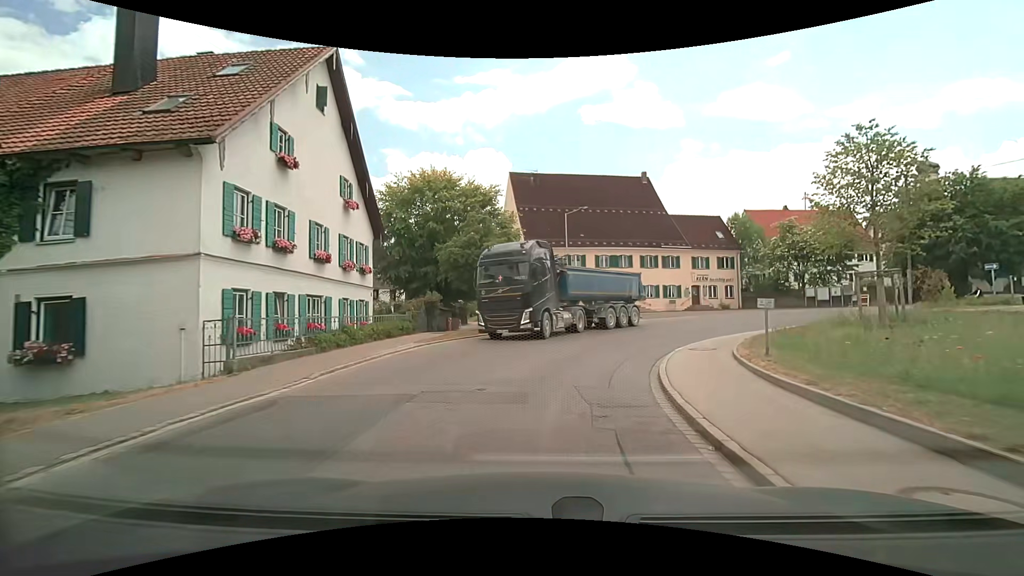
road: secondary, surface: asphalt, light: Day
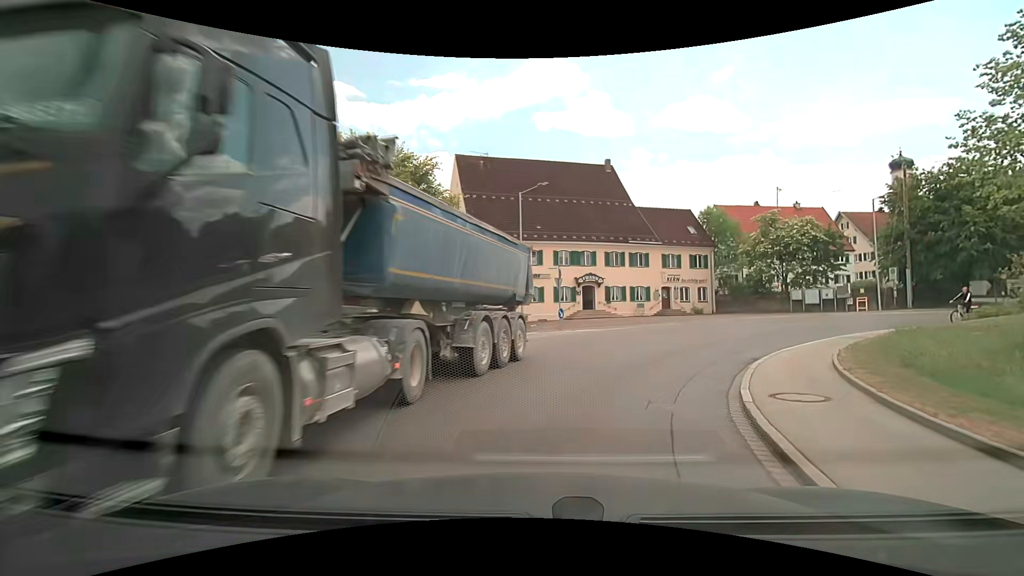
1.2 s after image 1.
(+0.2, +8.1) m; +5°
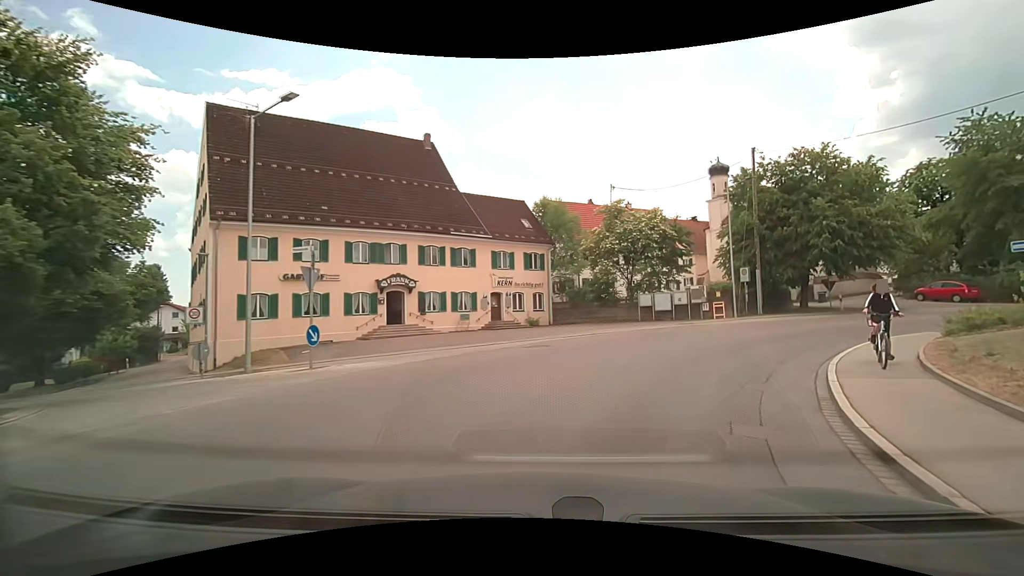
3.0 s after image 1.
(+2.0, +12.0) m; +20°
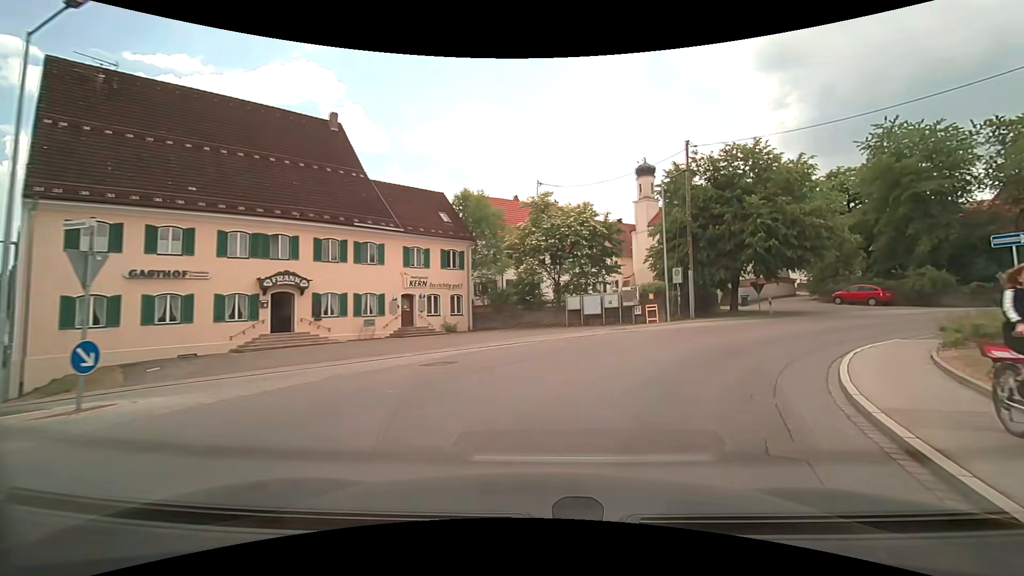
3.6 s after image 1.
(+0.2, +4.1) m; +8°
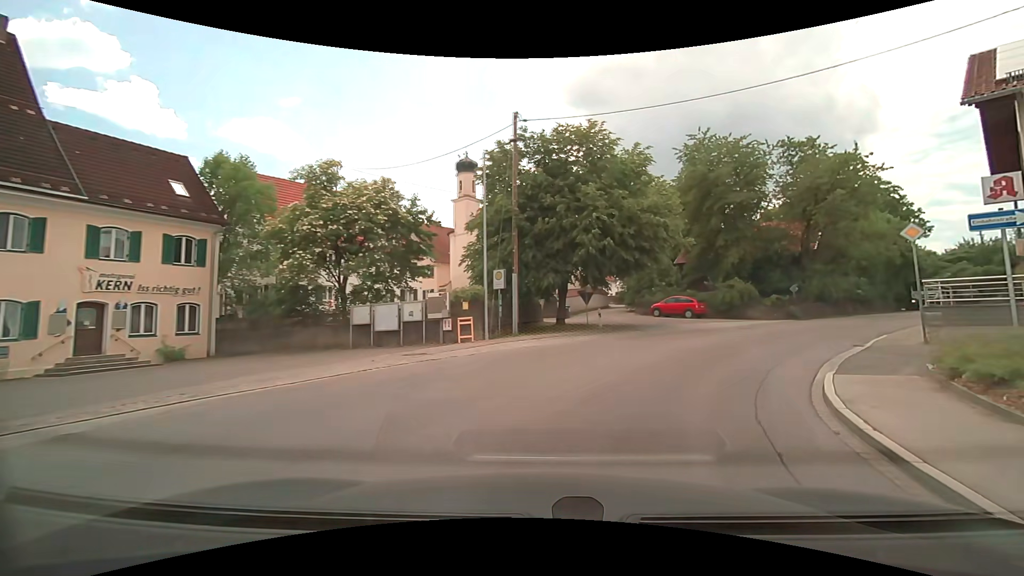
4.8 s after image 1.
(+1.3, +8.2) m; +20°
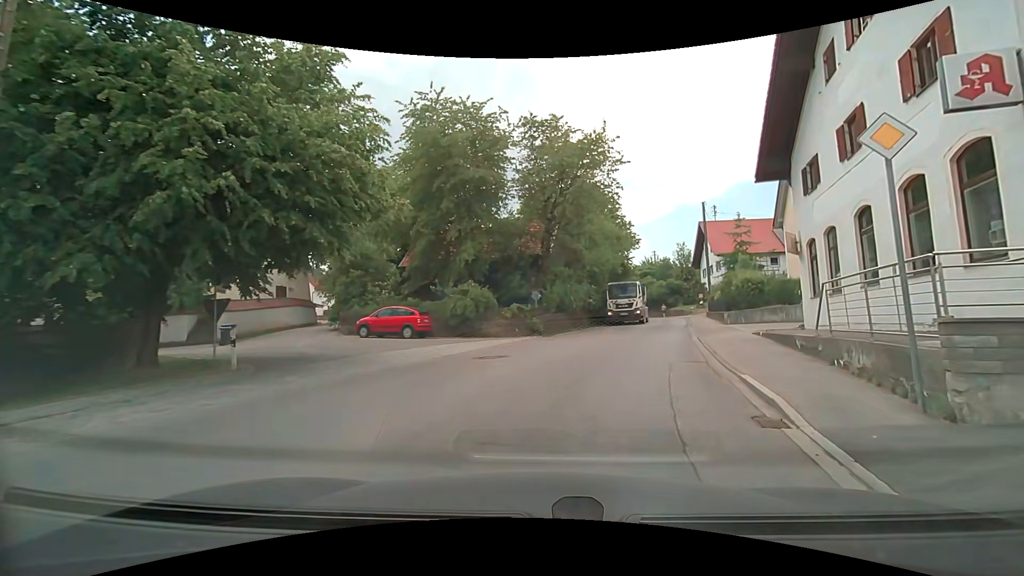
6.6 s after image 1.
(+3.2, +11.7) m; +29°
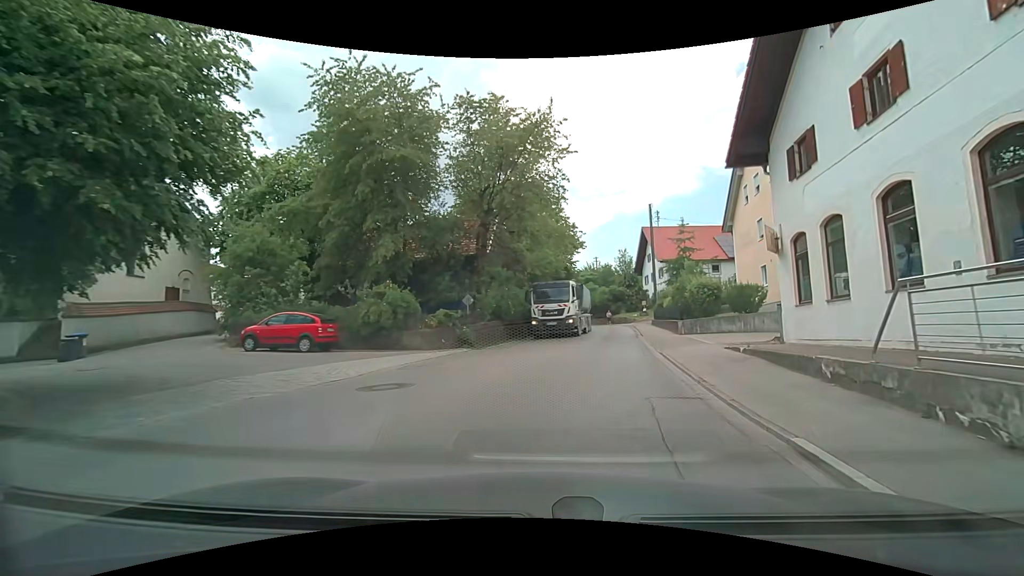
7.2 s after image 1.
(+0.2, +4.1) m; +6°
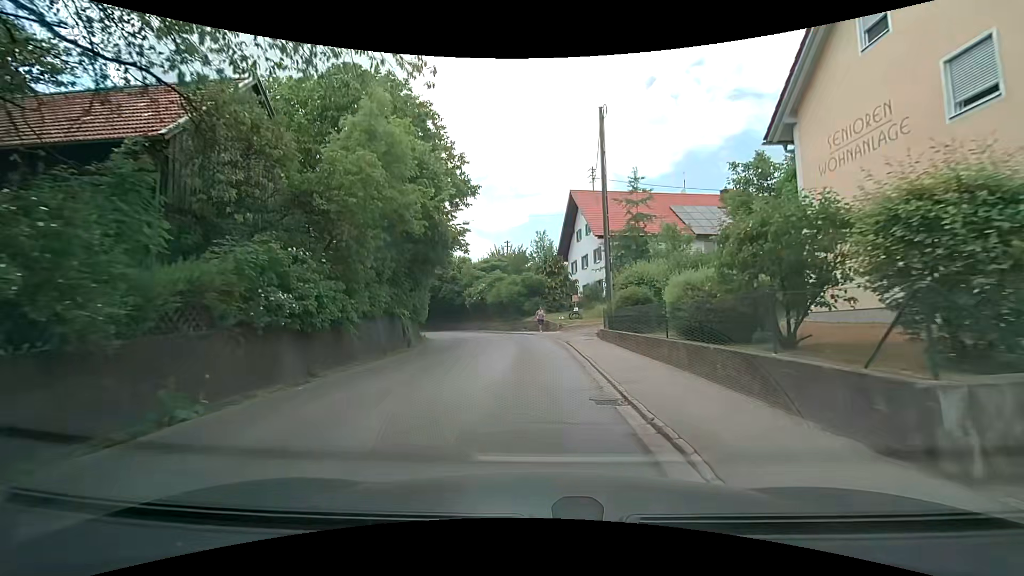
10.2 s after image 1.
(+3.1, +22.0) m; +11°
(0, +10) (0, +20) (-1, +30) (-4, +40) (-7, +49) (-12, +58) (-18, +66) (-25, +73) (-33, +79) (-42, +84) m
